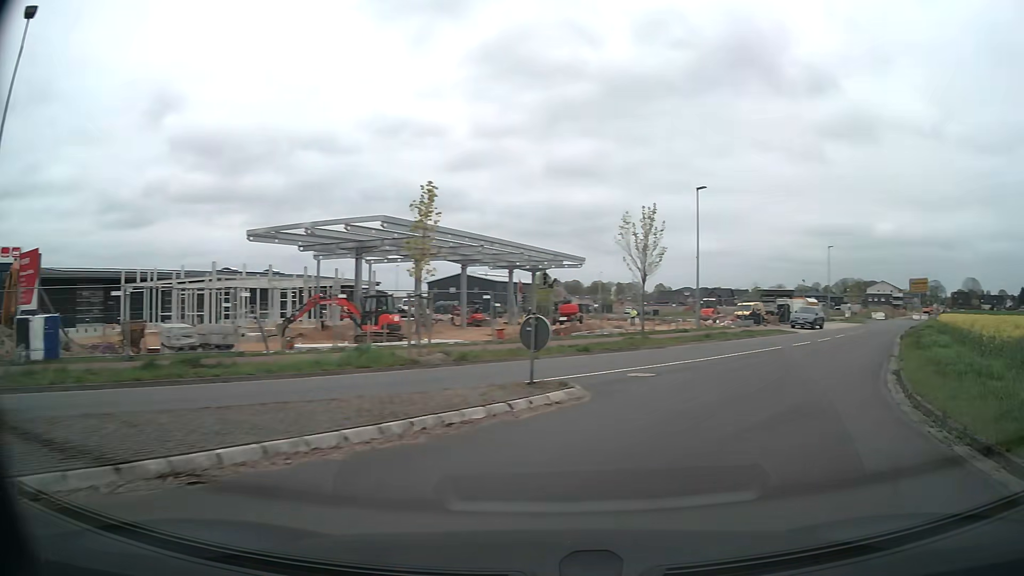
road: residential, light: Day
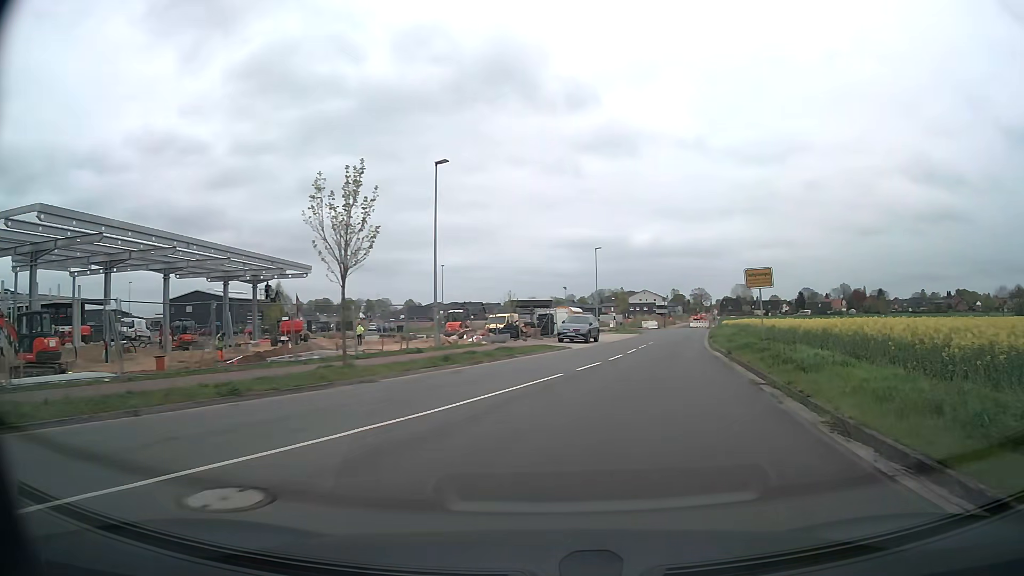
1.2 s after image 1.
(+2.2, +9.7) m; +21°
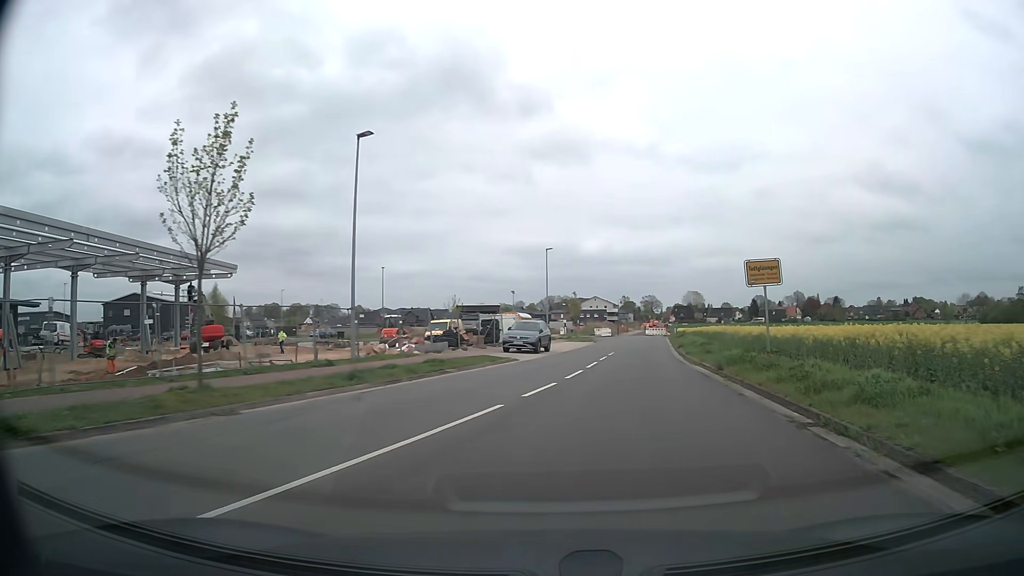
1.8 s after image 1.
(+0.2, +5.6) m; +5°
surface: asphalt
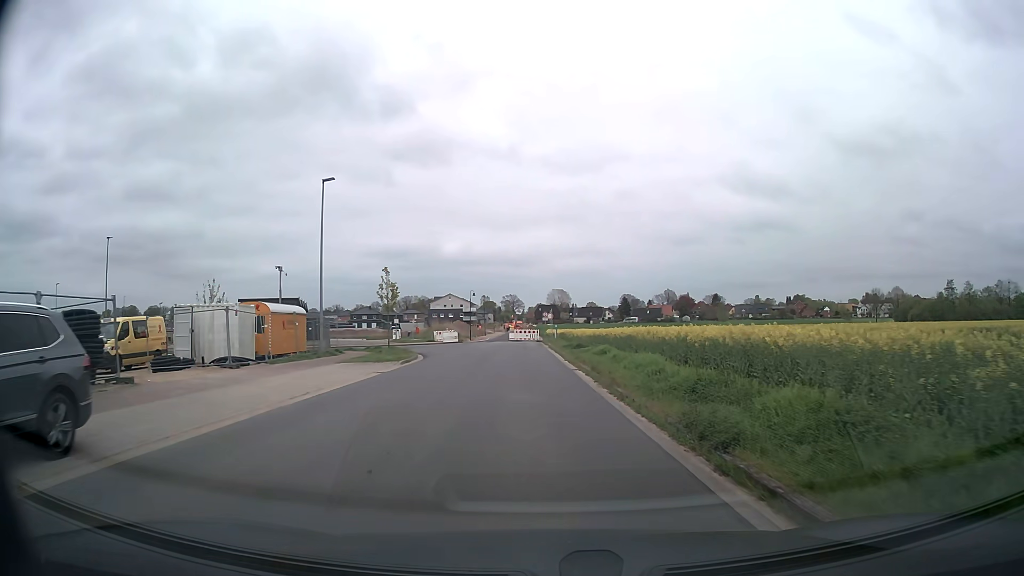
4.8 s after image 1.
(+3.9, +30.7) m; +11°
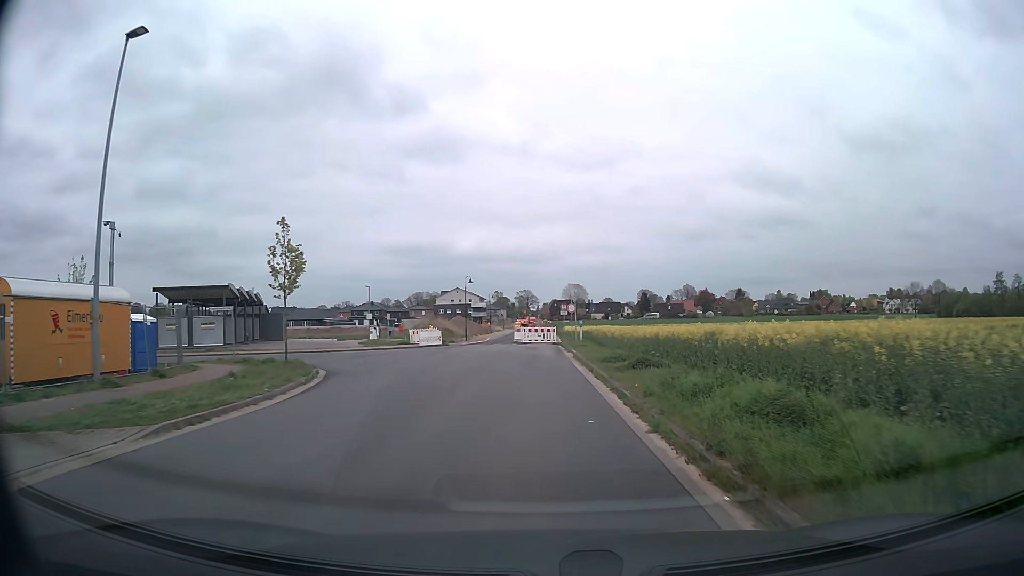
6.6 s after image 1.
(-0.2, +18.5) m; -1°
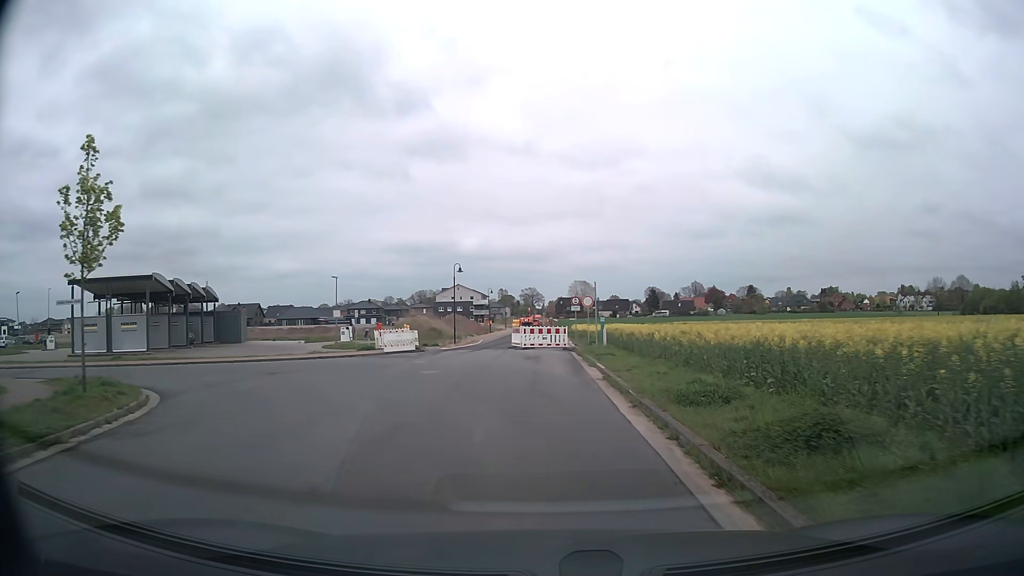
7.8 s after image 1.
(0.0, +11.1) m; 0°
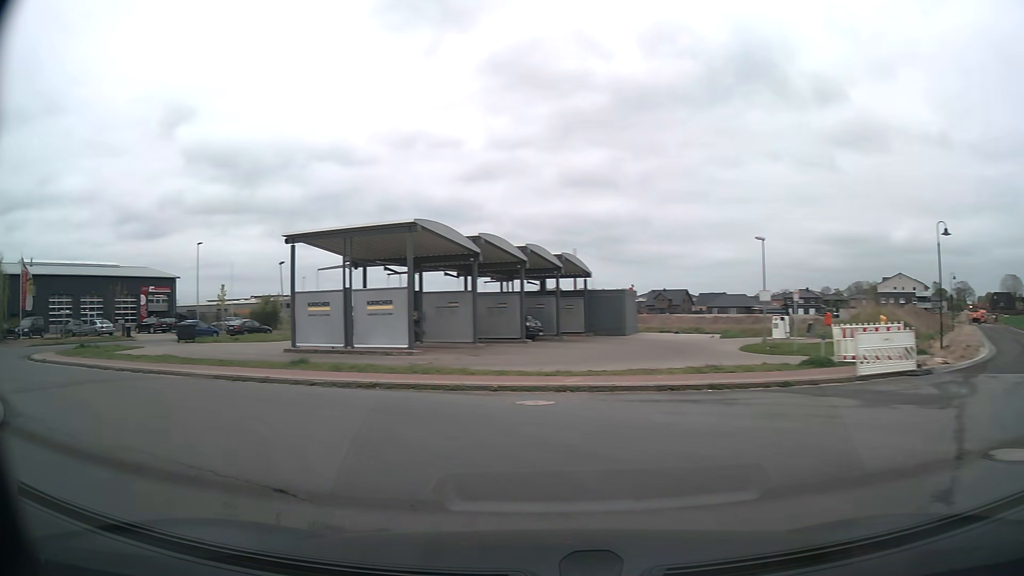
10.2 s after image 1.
(-3.8, +17.3) m; -37°
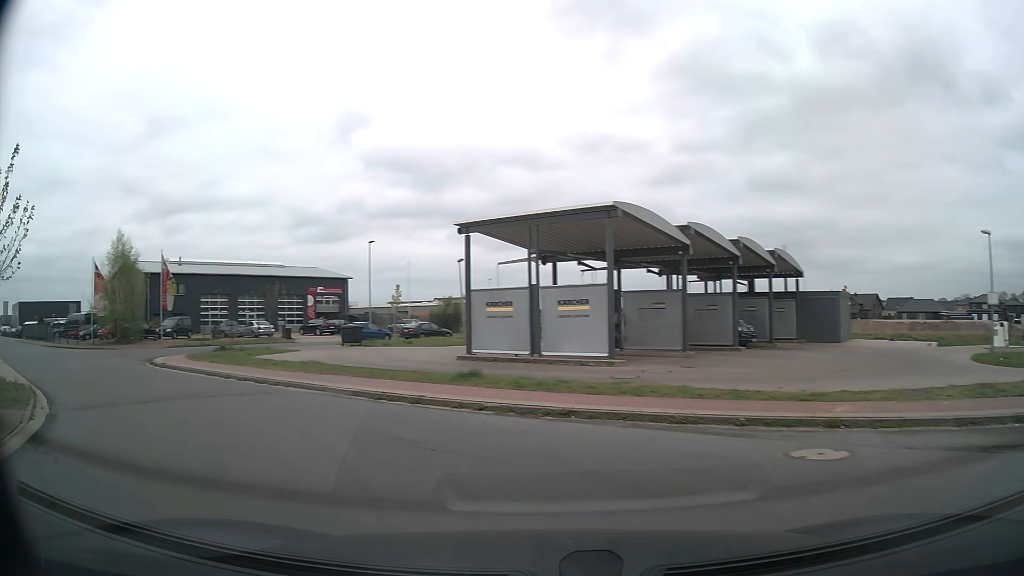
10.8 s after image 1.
(-0.6, +4.0) m; -17°
